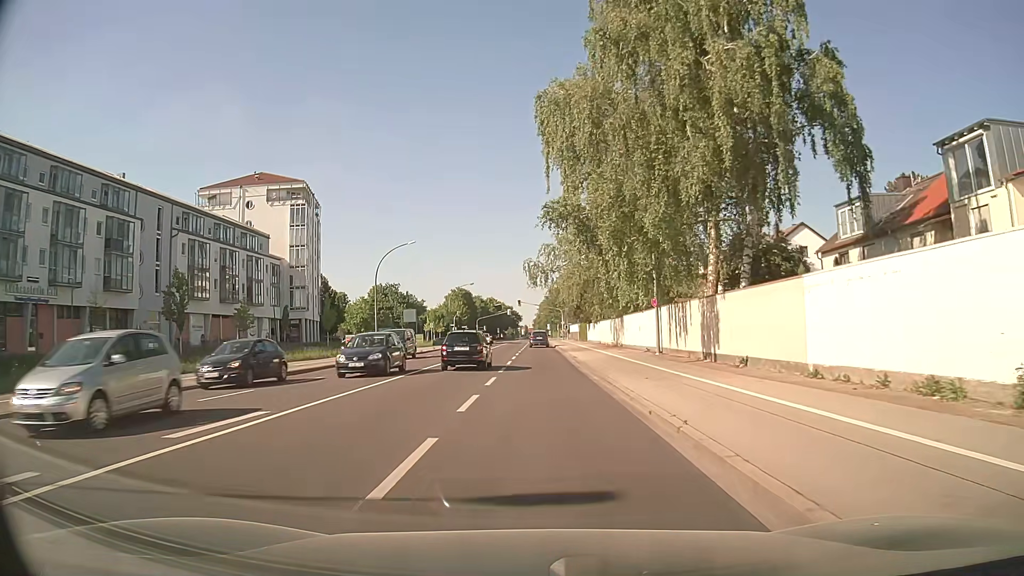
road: secondary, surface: asphalt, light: Day
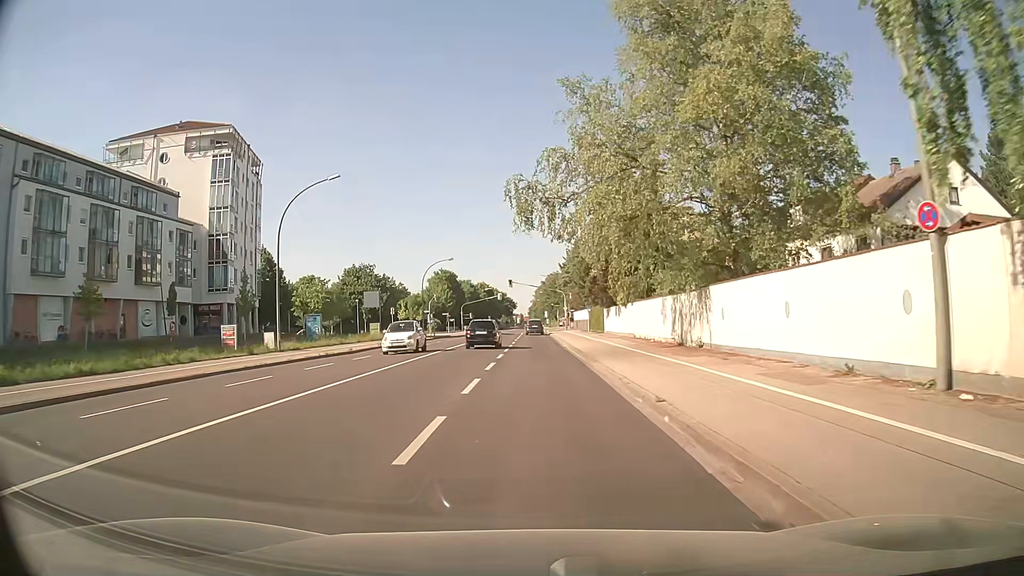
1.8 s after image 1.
(+0.1, +22.9) m; +1°
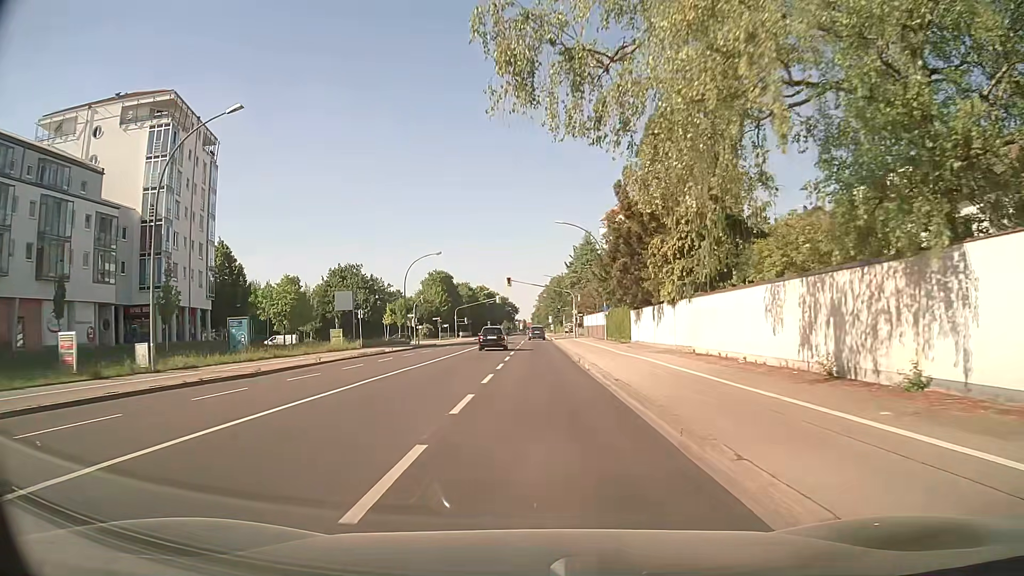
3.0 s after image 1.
(-0.1, +13.9) m; 0°
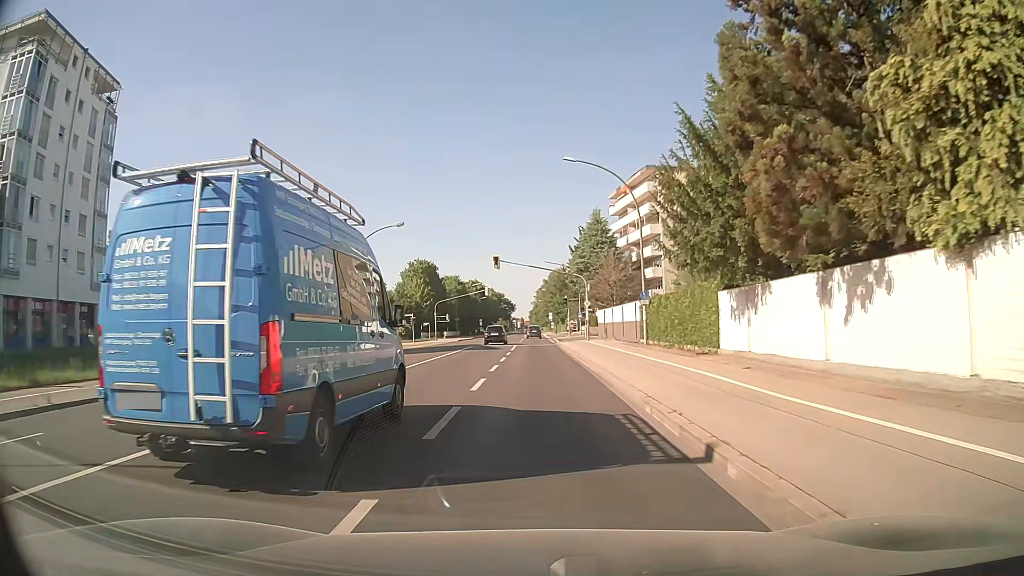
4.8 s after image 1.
(0.0, +20.5) m; +1°
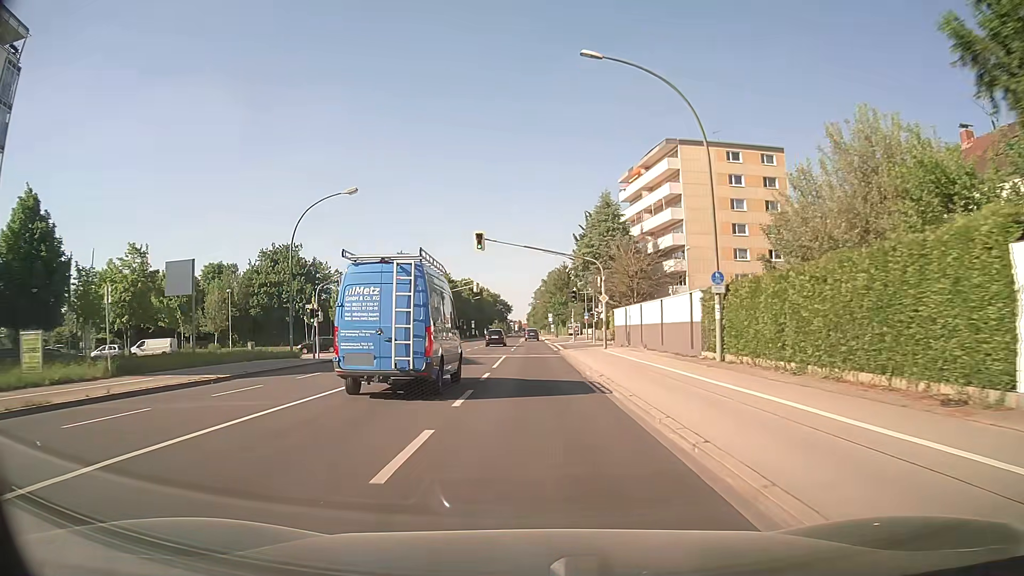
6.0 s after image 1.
(-0.1, +14.4) m; -1°
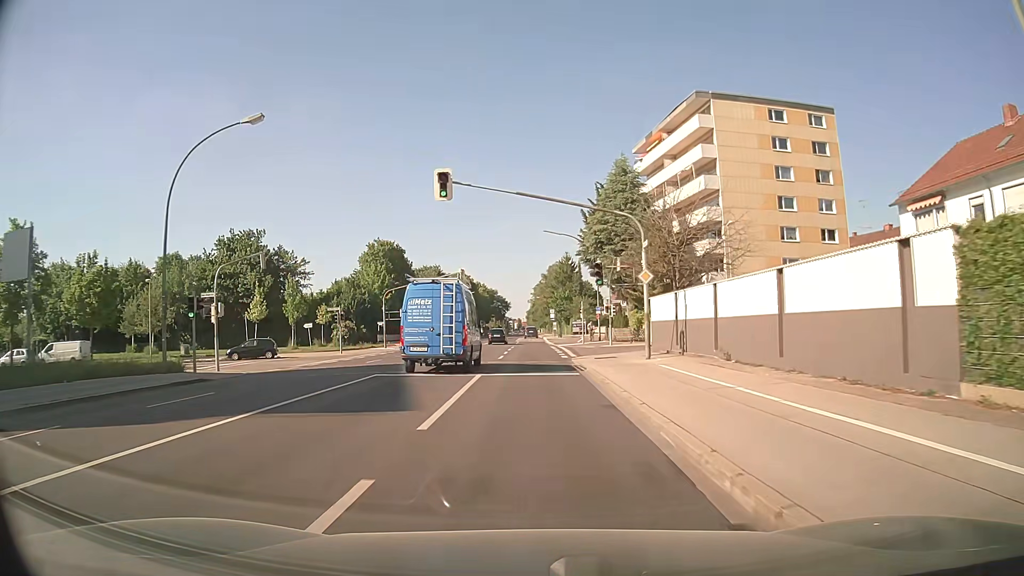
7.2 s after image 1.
(+0.2, +15.1) m; +1°
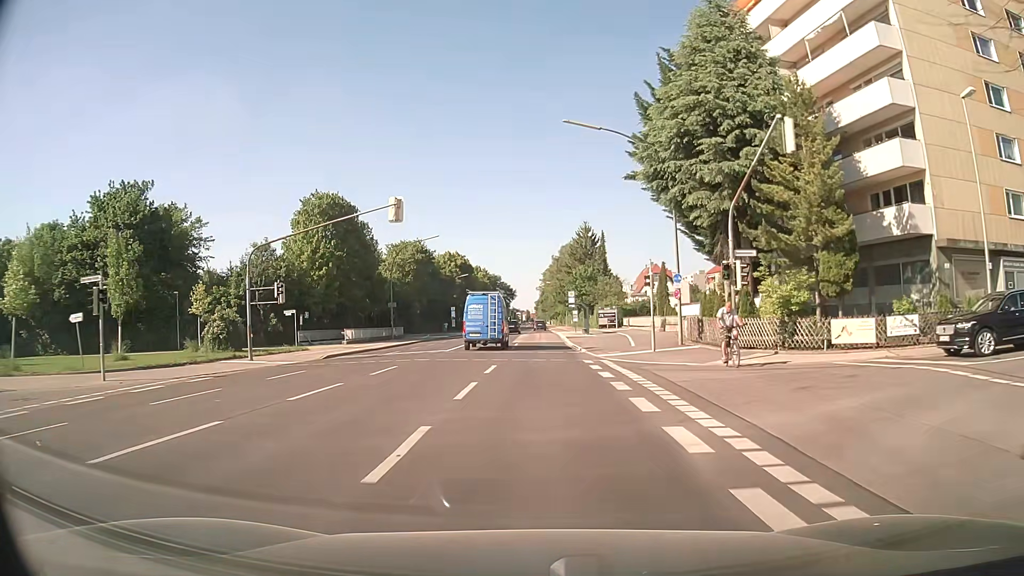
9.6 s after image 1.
(-0.2, +31.0) m; -1°
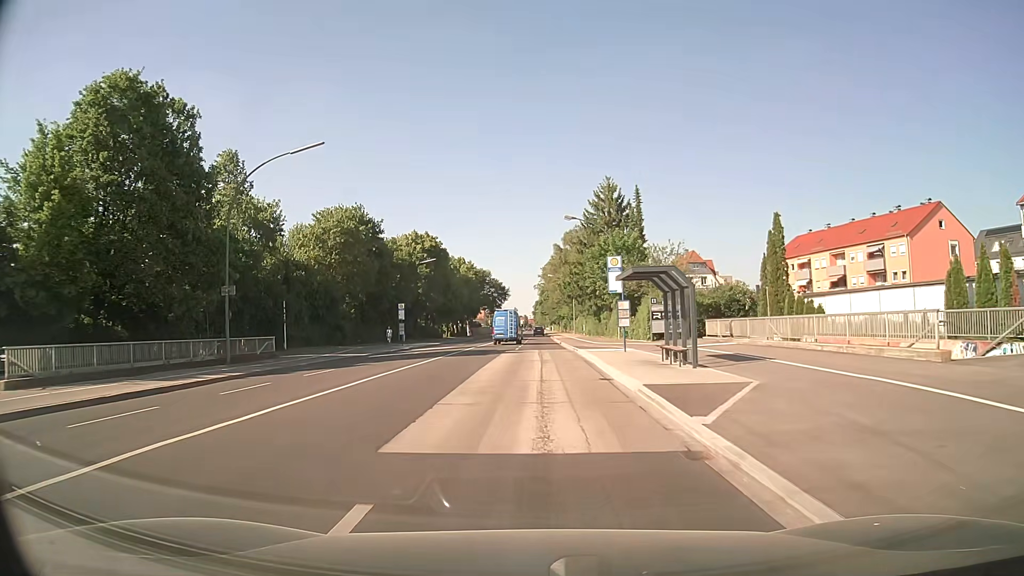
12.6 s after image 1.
(+0.2, +36.1) m; 0°
(0, +10) (0, +20) (0, +30) (0, +40) (0, +50) (0, +60) (+1, +70) (+1, +80) (+1, +90) (+1, +100) m
